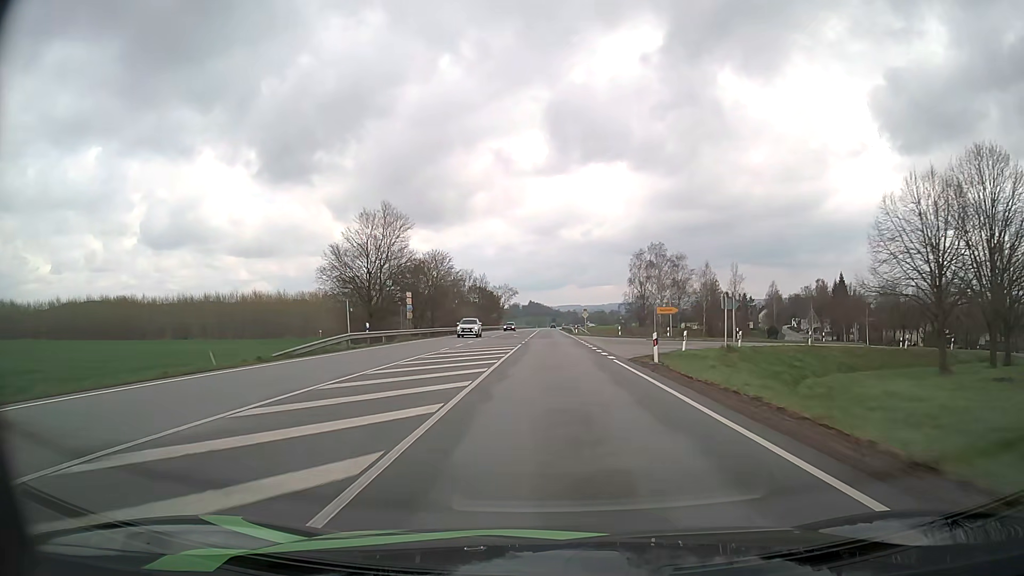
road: primary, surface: asphalt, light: Day
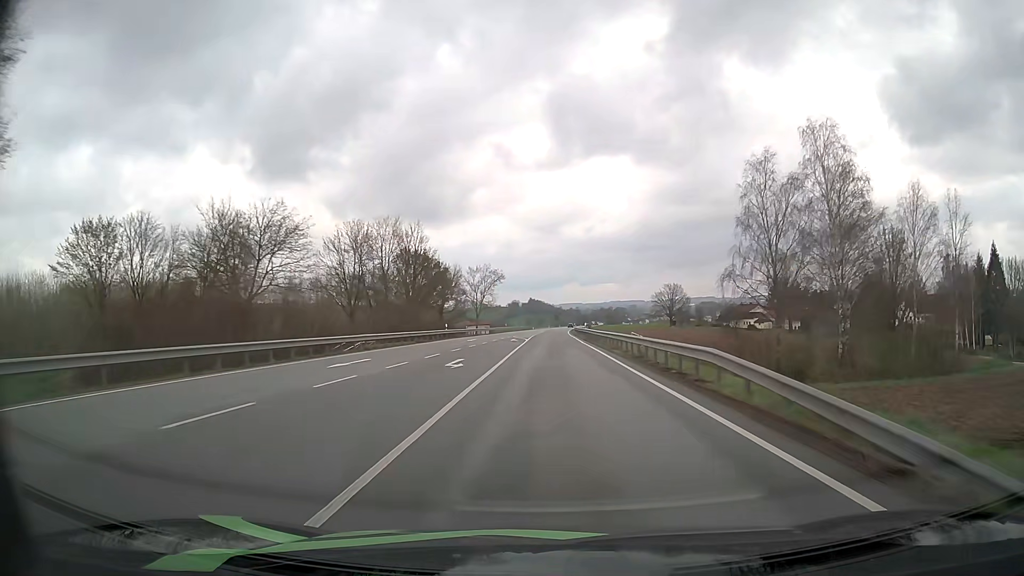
(-0.2, +76.8) m; 0°
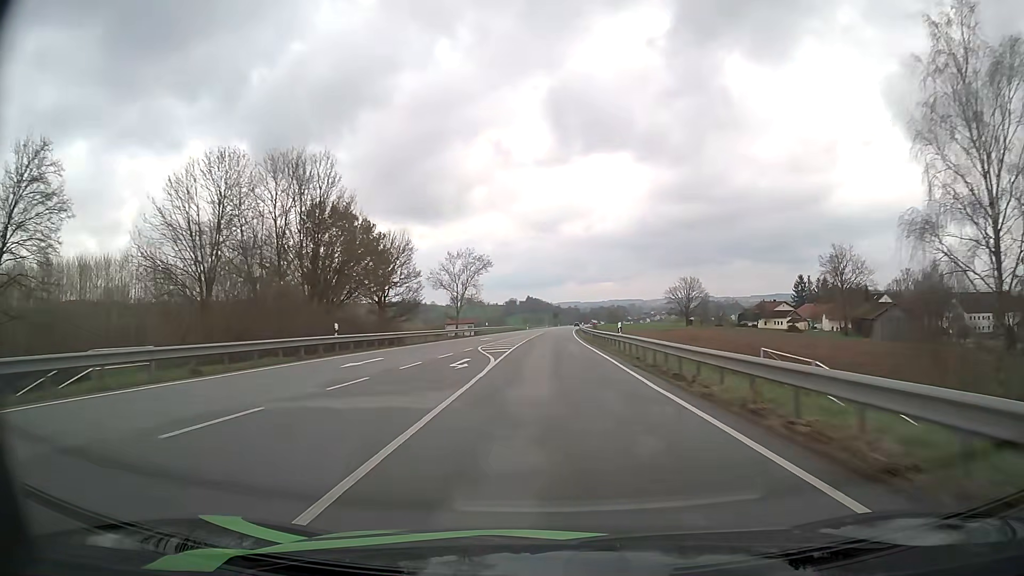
(0.0, +30.8) m; 0°
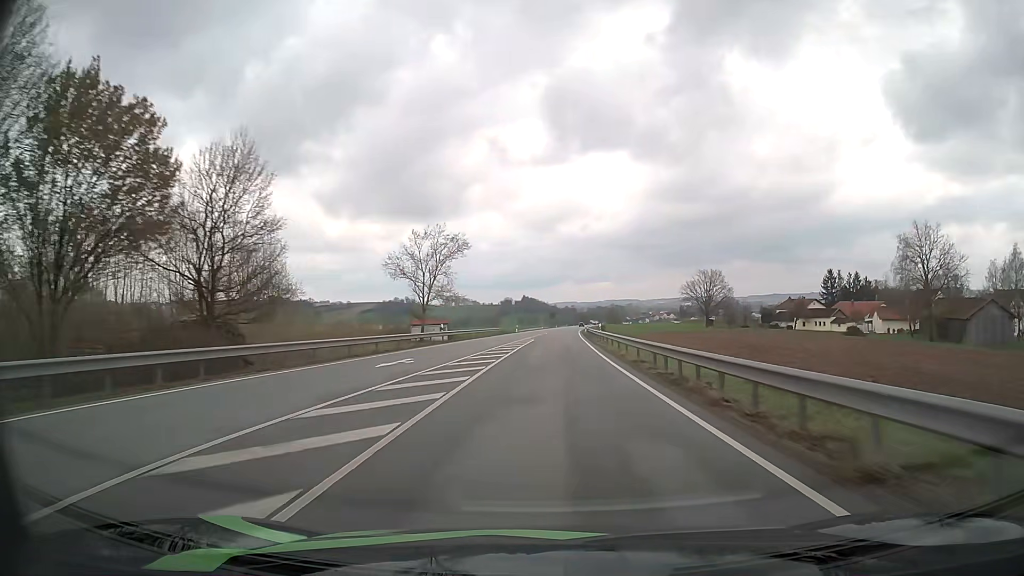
(+0.1, +30.9) m; 0°
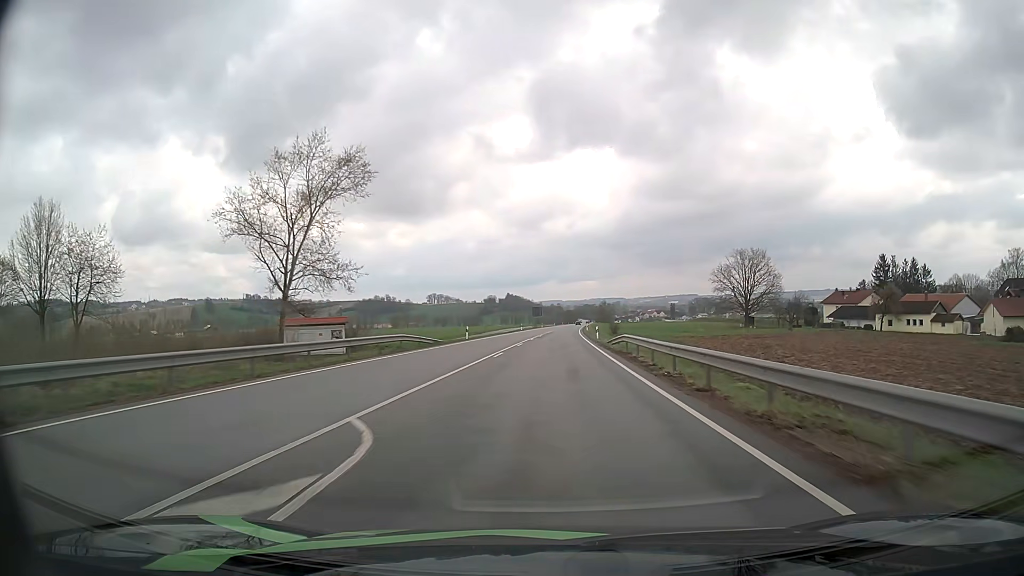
(+0.4, +47.0) m; +1°
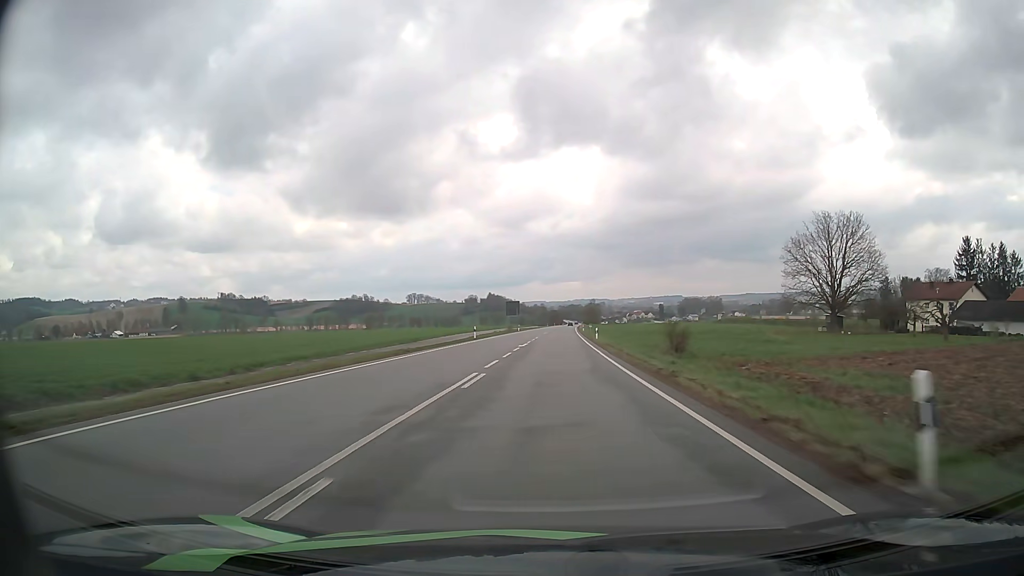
(+0.5, +47.5) m; +1°
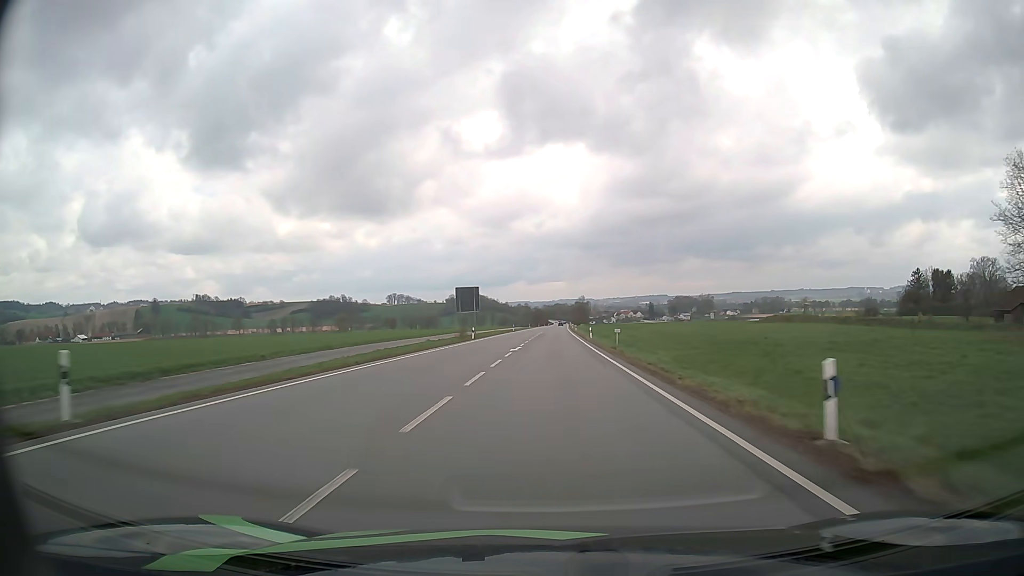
(+0.5, +47.7) m; +1°
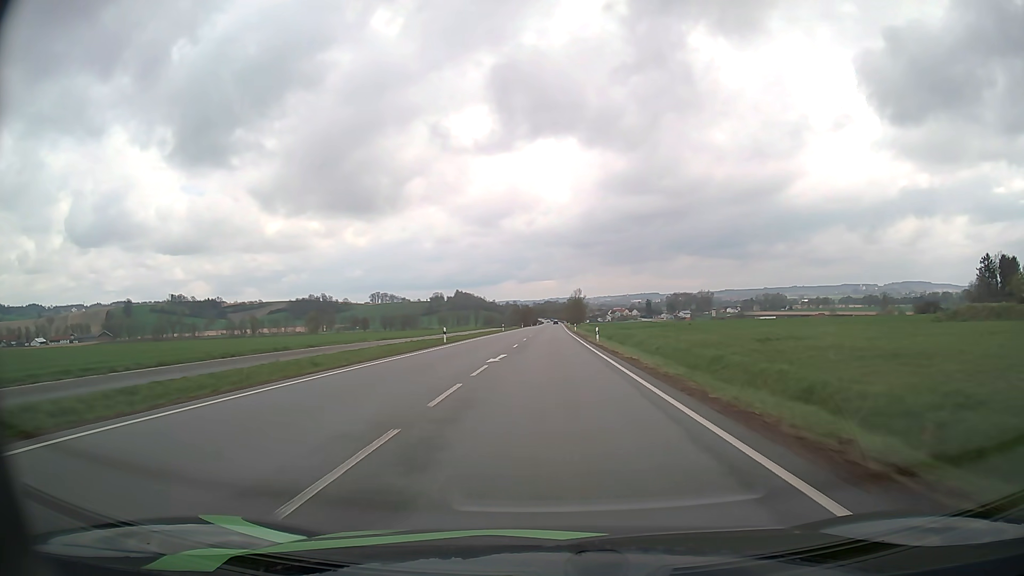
(+0.7, +63.8) m; +1°
(0, +10) (0, +20) (0, +30) (0, +40) (0, +50) (0, +60) (0, +70) (0, +80) (+1, +90) (+1, +100) m
